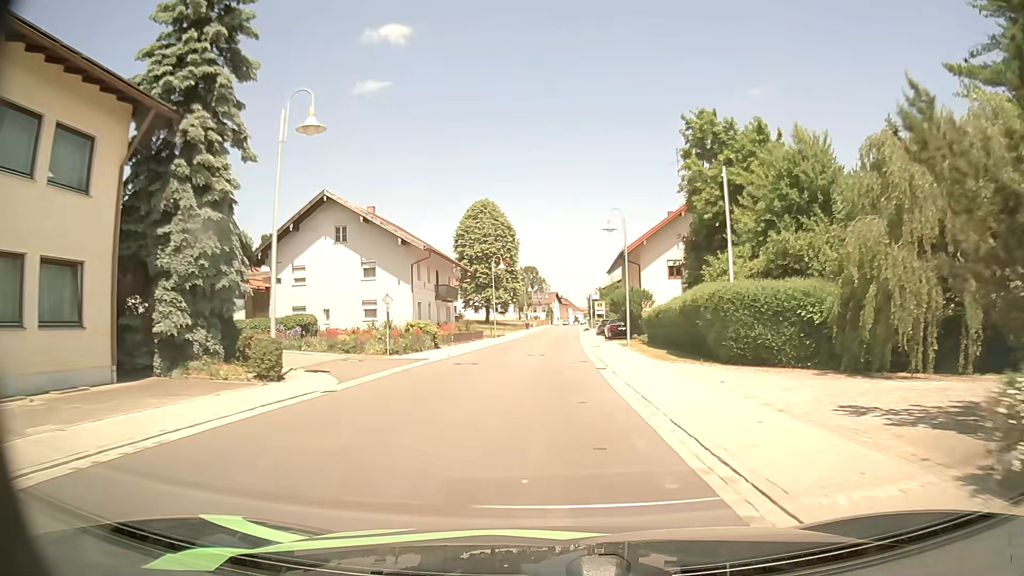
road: secondary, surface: asphalt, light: Day
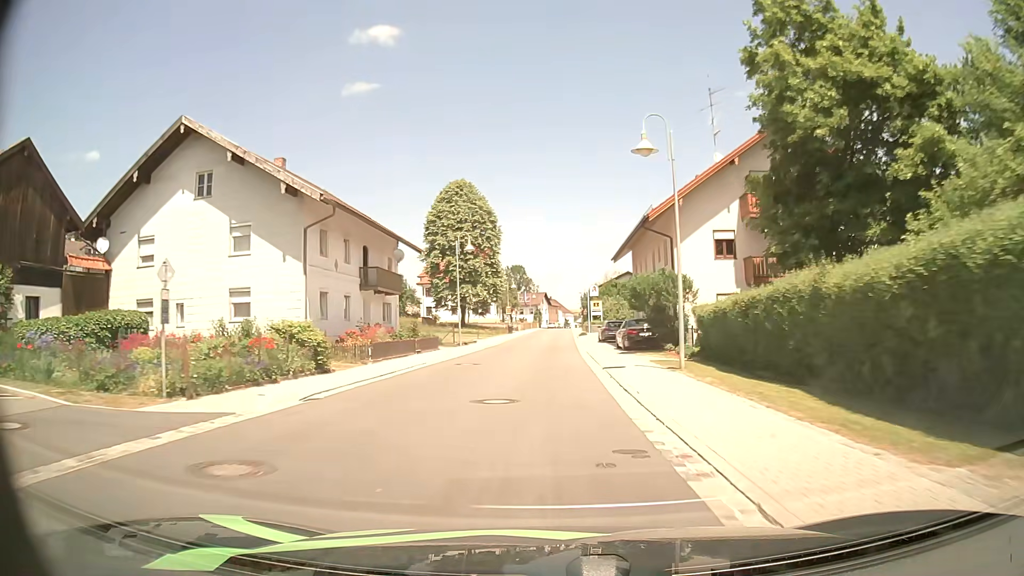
(+0.1, +16.1) m; +1°
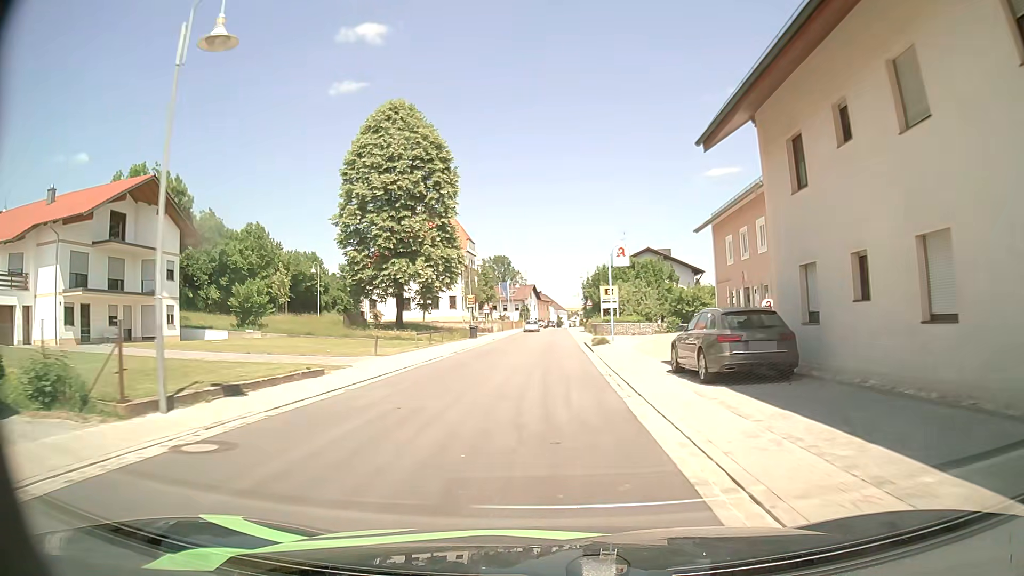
(+0.1, +32.1) m; +1°
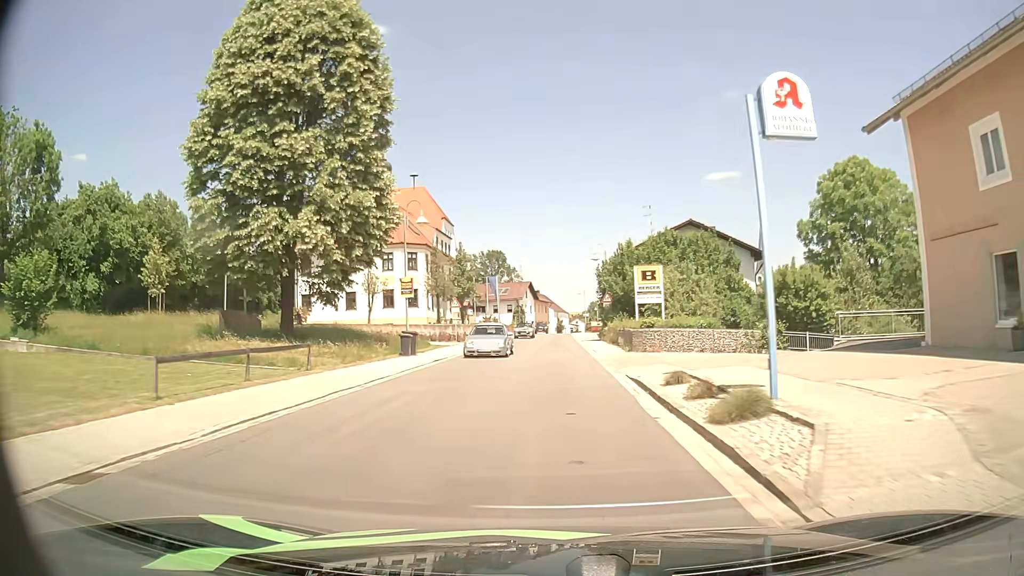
(-0.2, +24.0) m; -1°
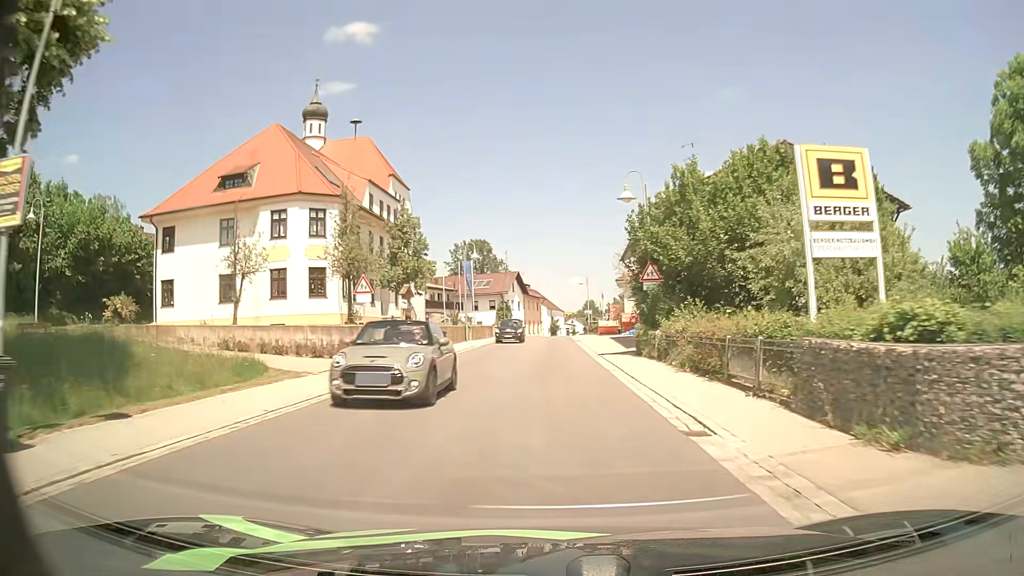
(+0.1, +23.8) m; +1°
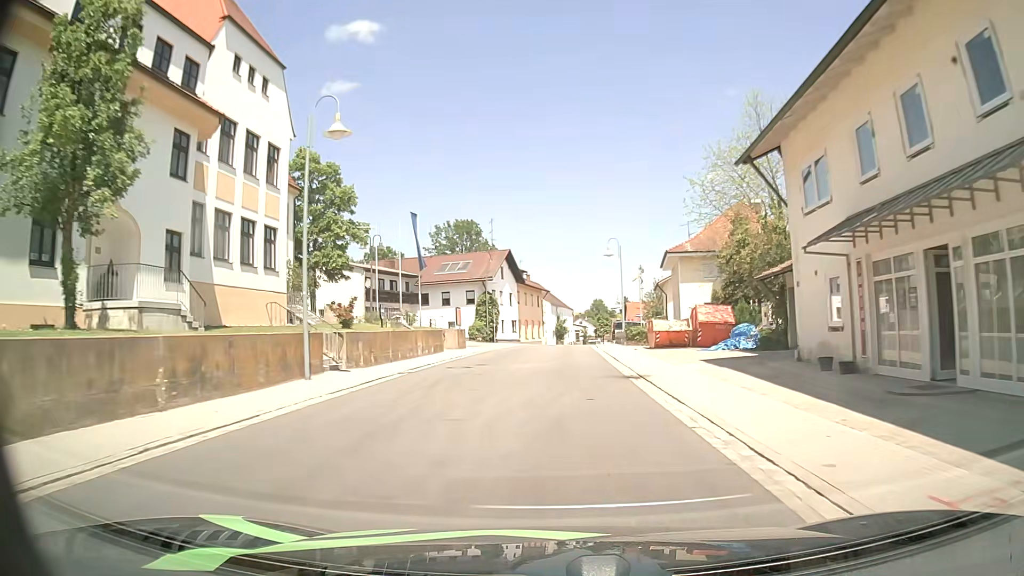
(0.0, +32.5) m; -1°
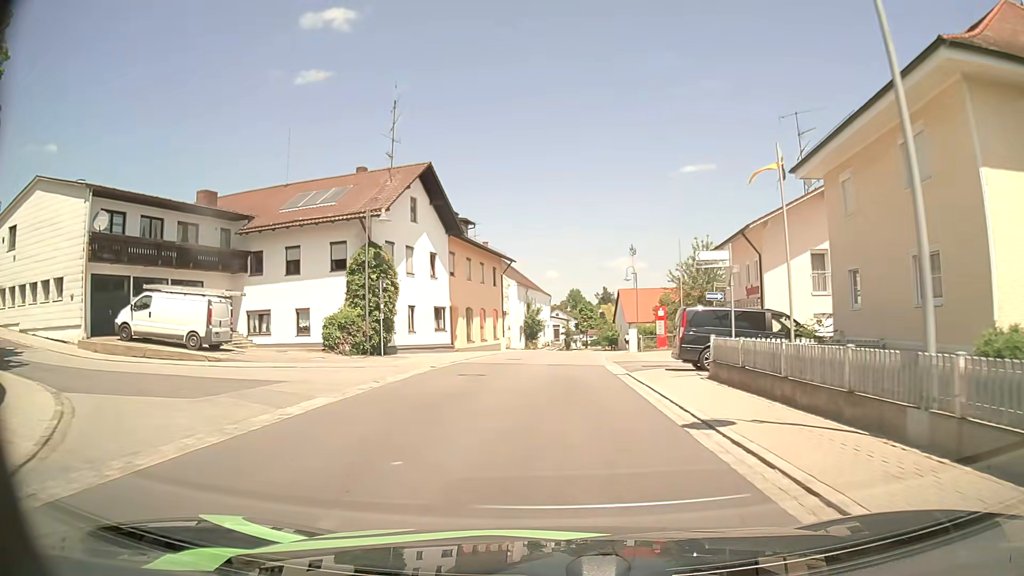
(+0.8, +36.9) m; +2°
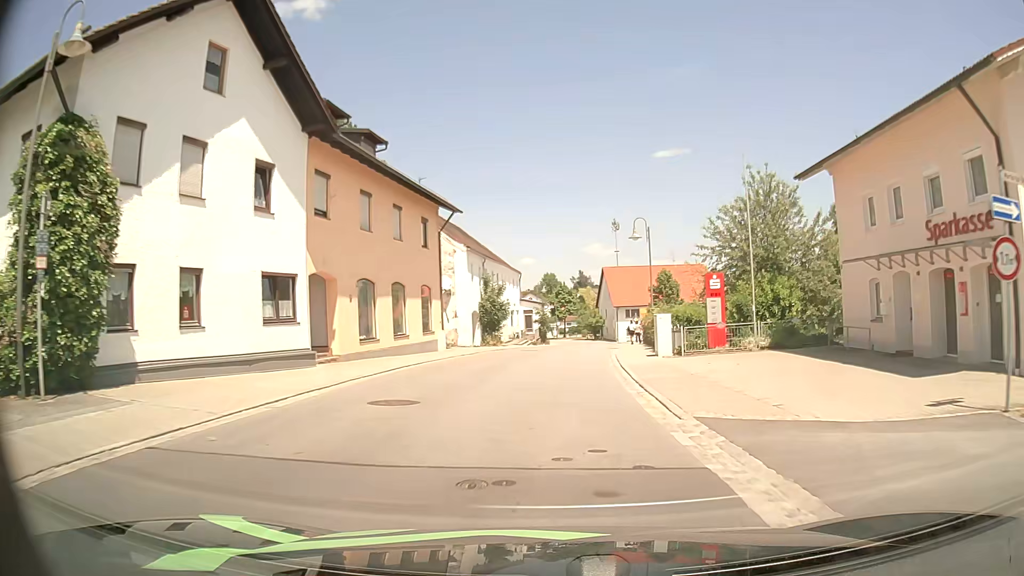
(+0.5, +20.2) m; +3°
(0, +10) (0, +20) (+1, +30) (+2, +40) (+3, +50) (+4, +60) (+5, +70) (+5, +80) (+4, +90) (+3, +100) m
